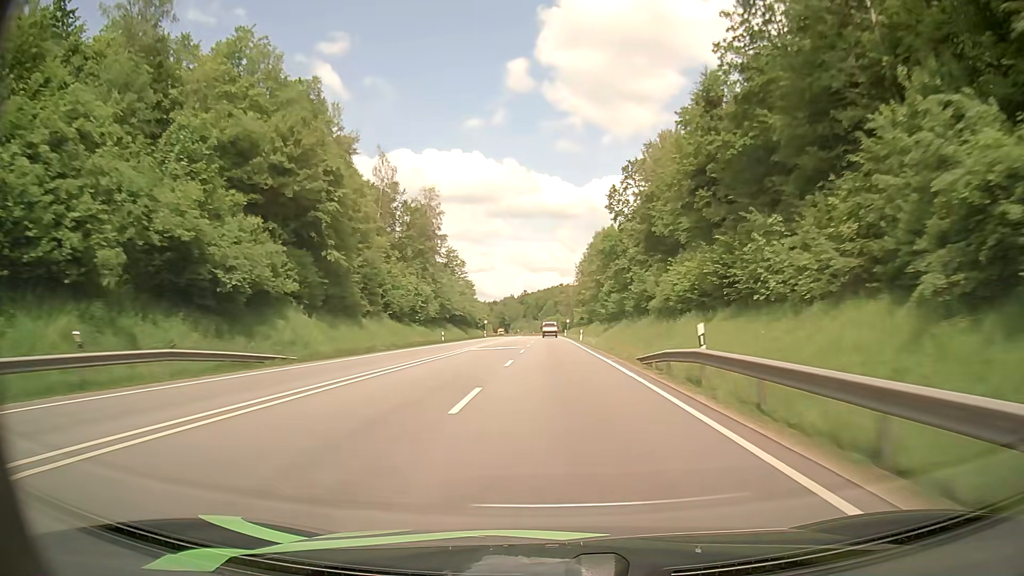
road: primary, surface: asphalt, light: Day
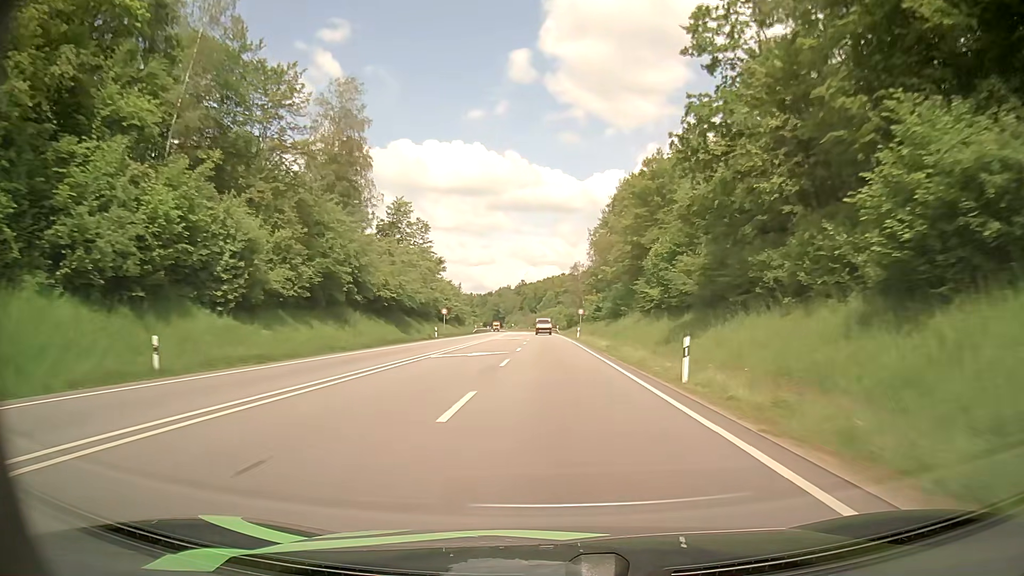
(+0.1, +49.2) m; 0°
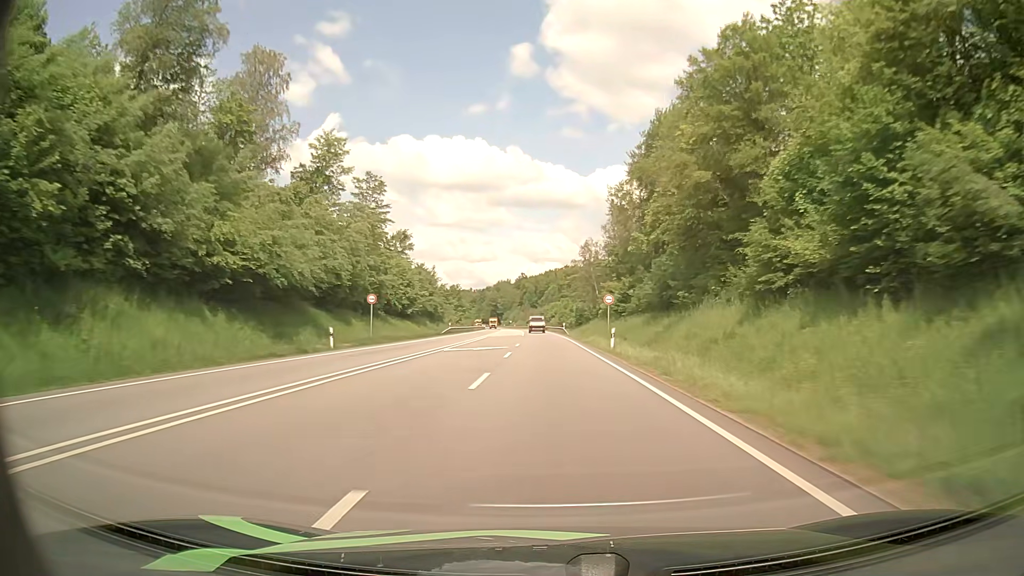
(0.0, +31.9) m; 0°
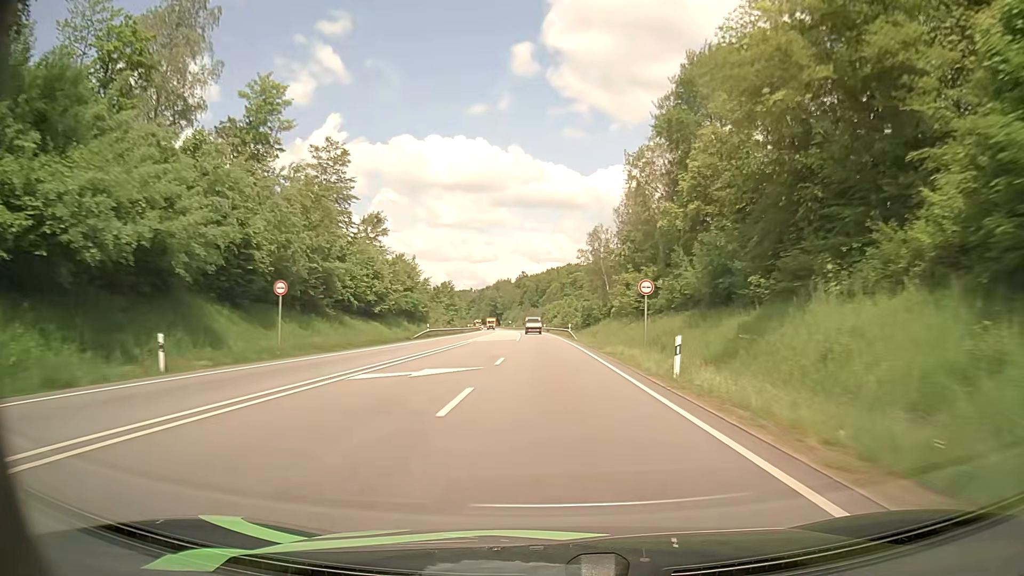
(0.0, +15.6) m; 0°
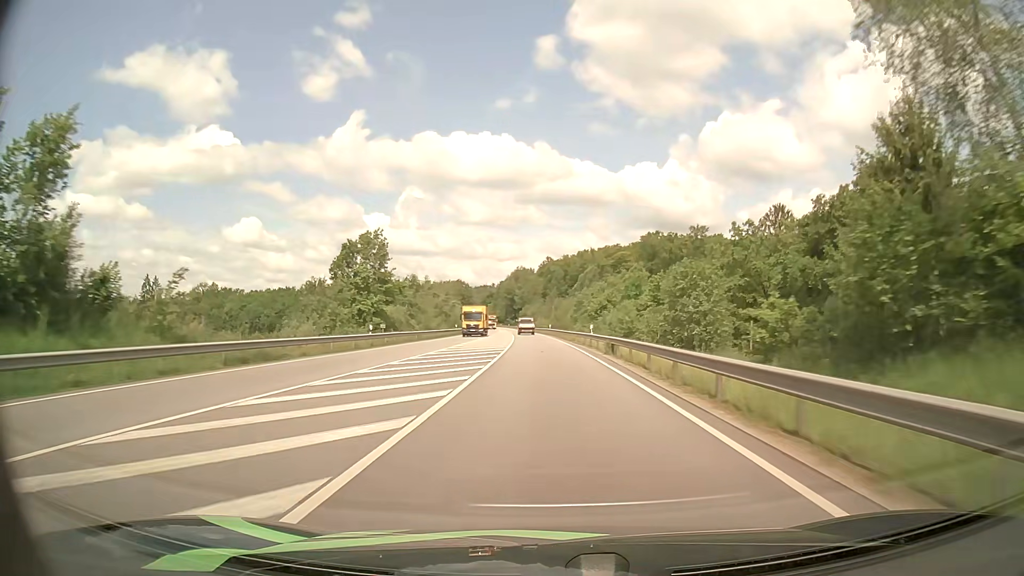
(-1.4, +77.0) m; -2°
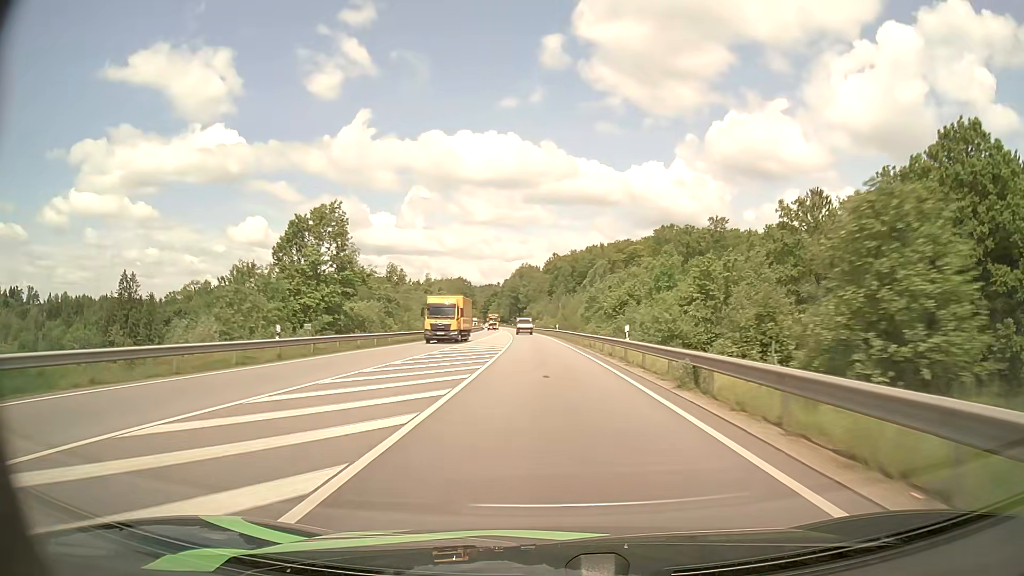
(-0.1, +15.4) m; -1°
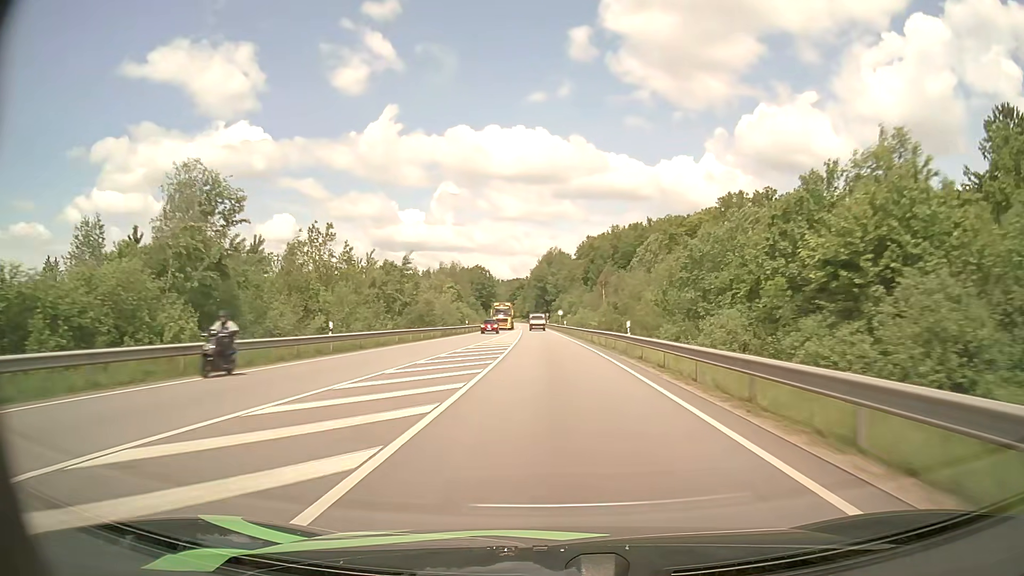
(-0.9, +45.7) m; -3°
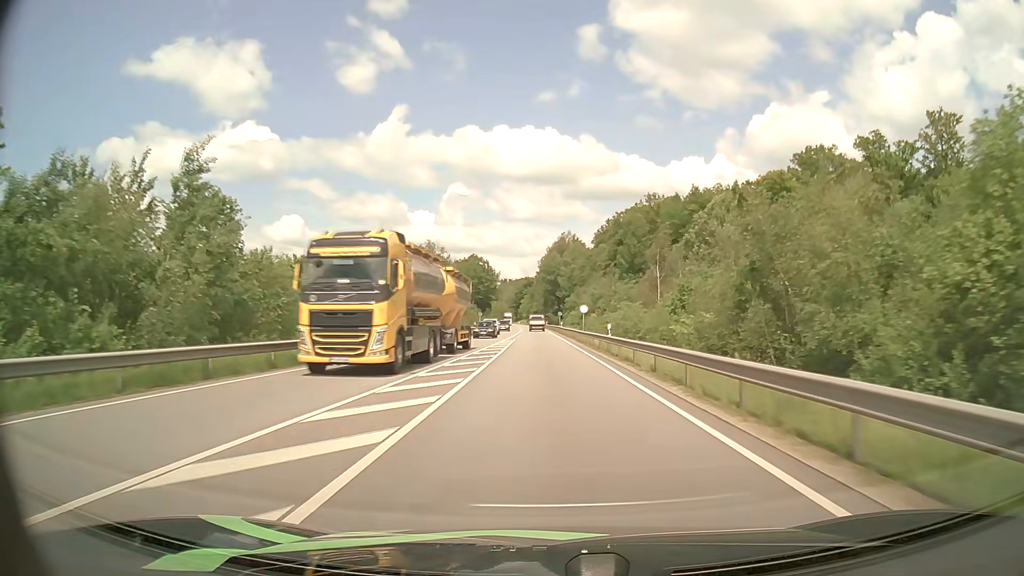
(-0.4, +44.4) m; -1°
(0, +10) (0, +20) (0, +30) (0, +40) (0, +50) (-1, +60) (-1, +70) (-1, +80) (-2, +90) (-2, +100) m
